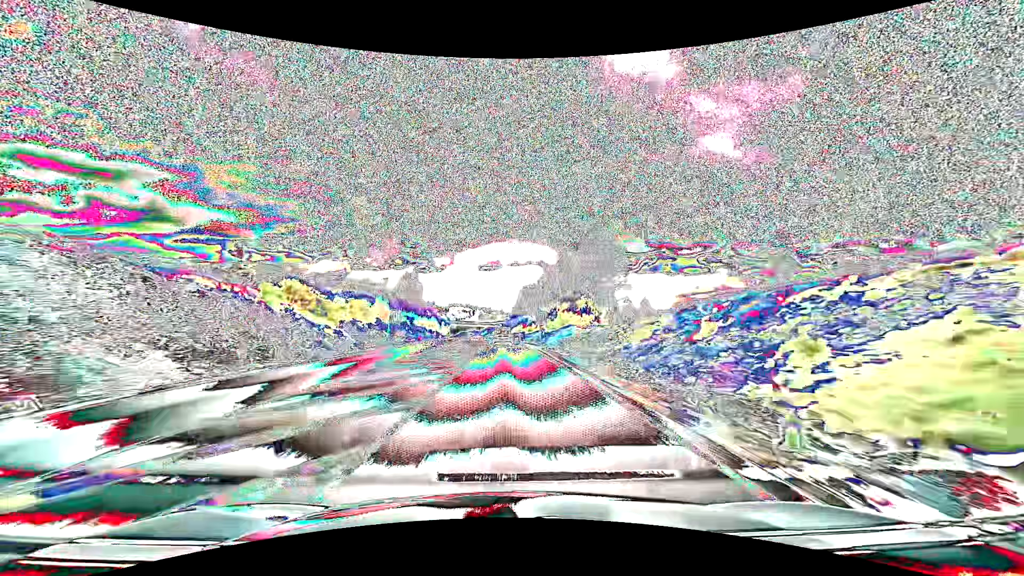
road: primary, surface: asphalt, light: Day
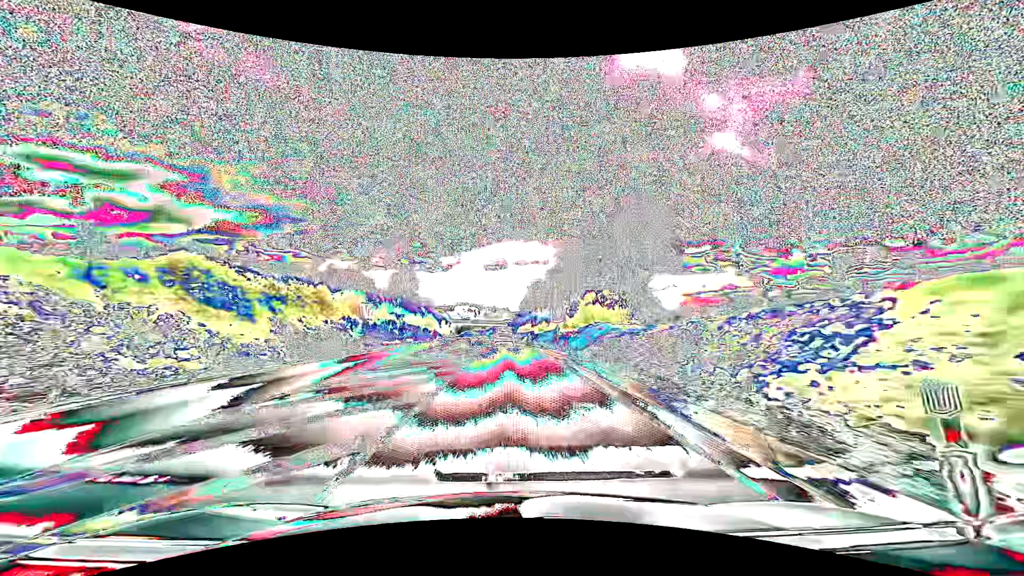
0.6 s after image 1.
(-0.1, +15.3) m; -1°
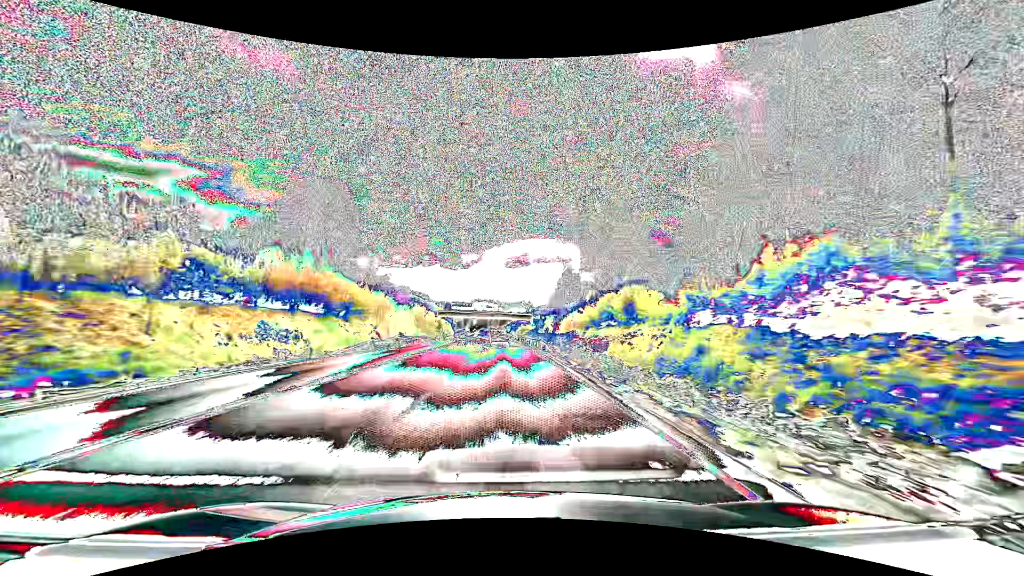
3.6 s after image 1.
(-1.5, +77.0) m; -2°
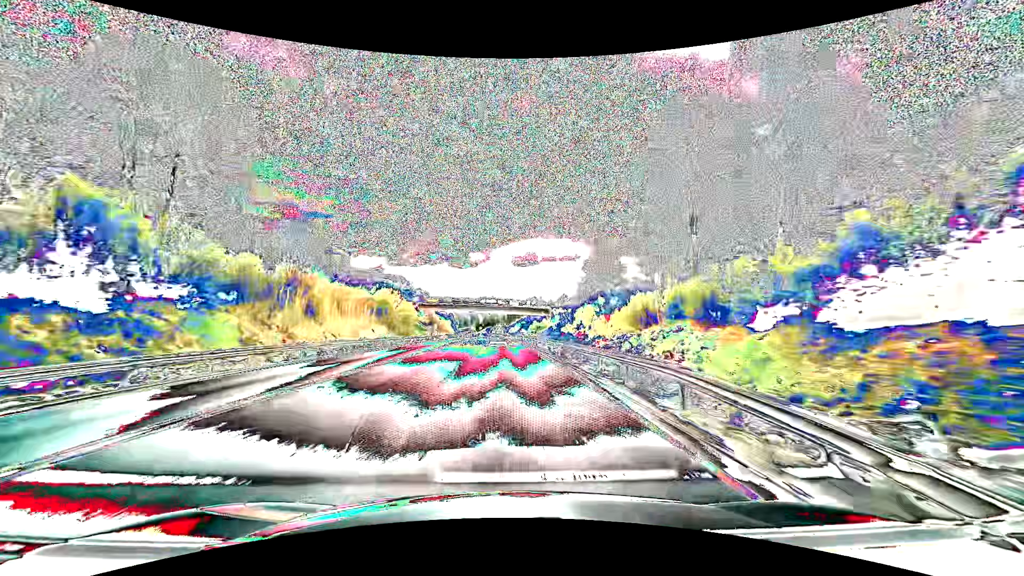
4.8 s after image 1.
(-0.2, +31.1) m; -1°
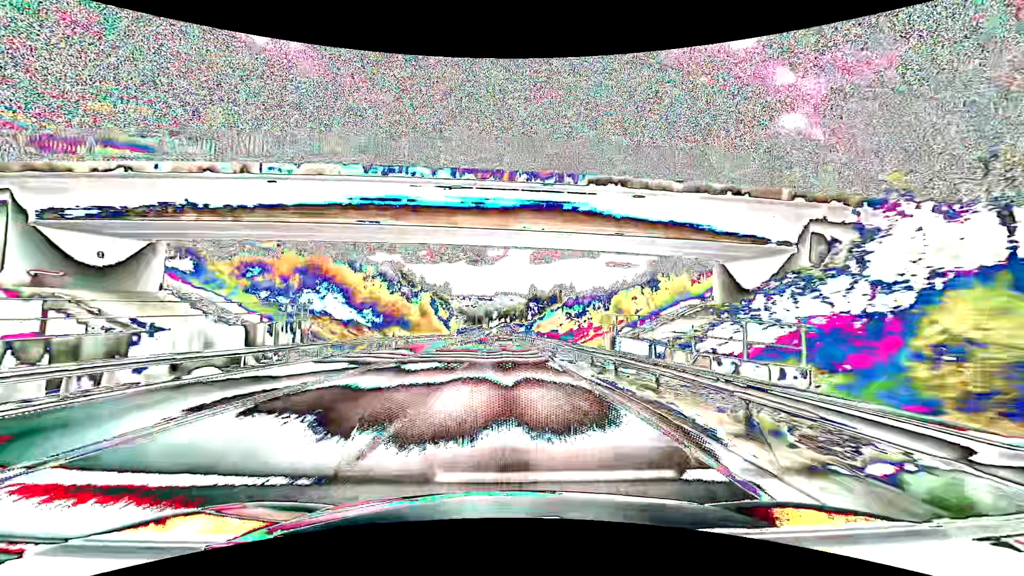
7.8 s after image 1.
(-1.6, +78.5) m; -2°
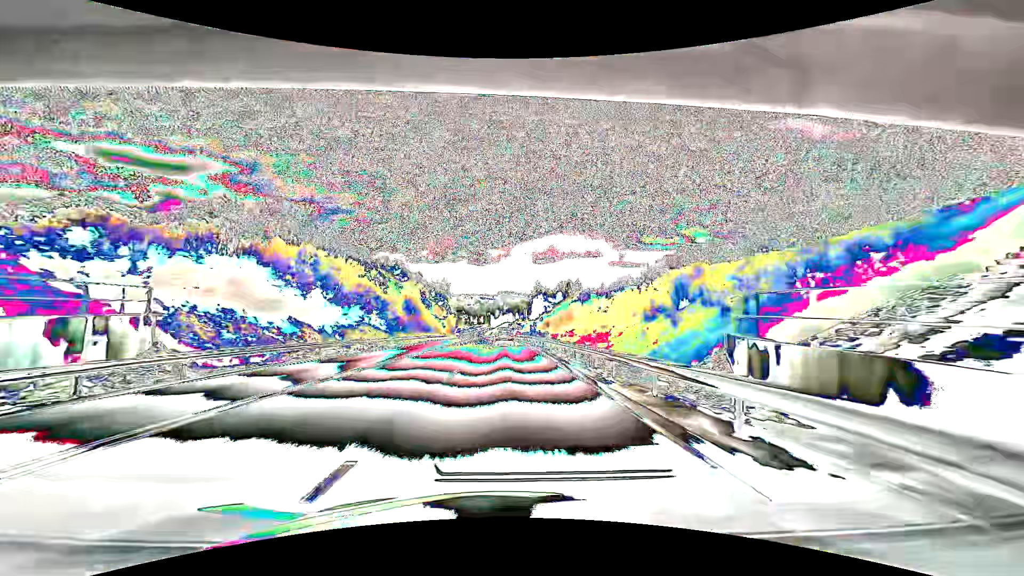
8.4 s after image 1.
(0.0, +15.8) m; 0°
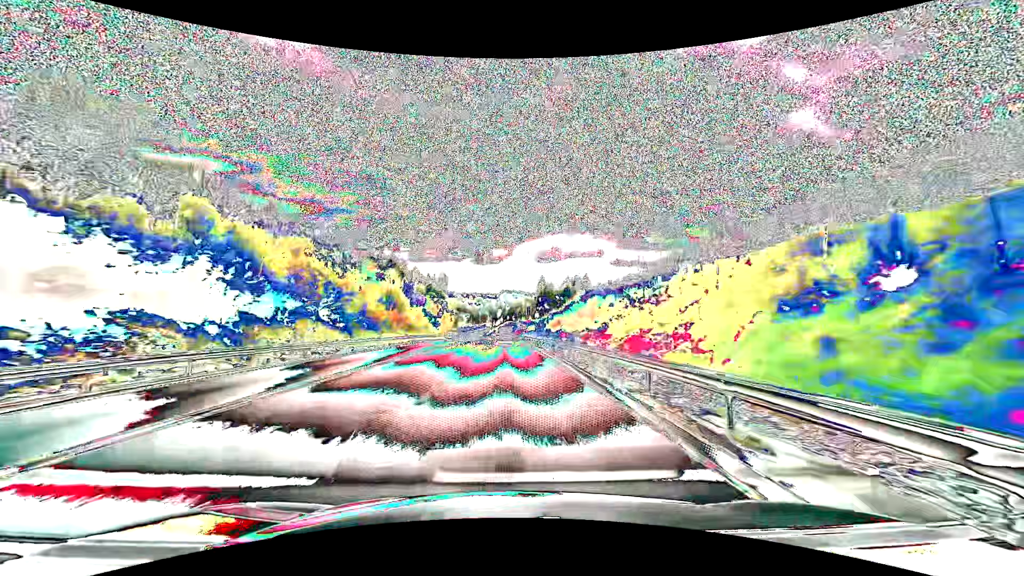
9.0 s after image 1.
(0.0, +15.9) m; 0°
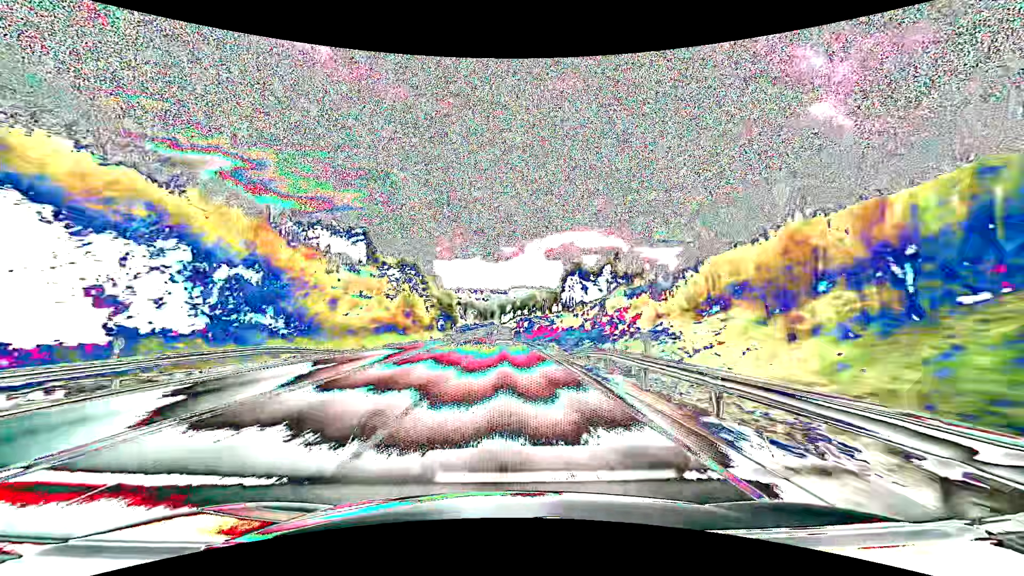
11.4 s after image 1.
(-0.9, +63.5) m; -1°
(0, +10) (0, +20) (0, +30) (0, +40) (-1, +50) (-1, +60) (-1, +70) (-1, +80) (-2, +90) (-2, +100) m
